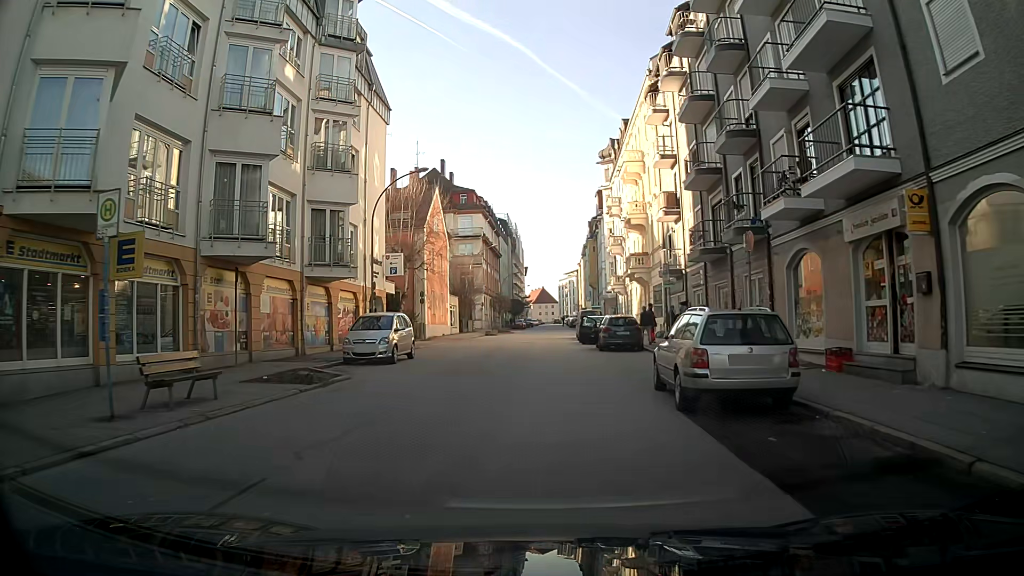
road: tertiary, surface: asphalt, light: Day
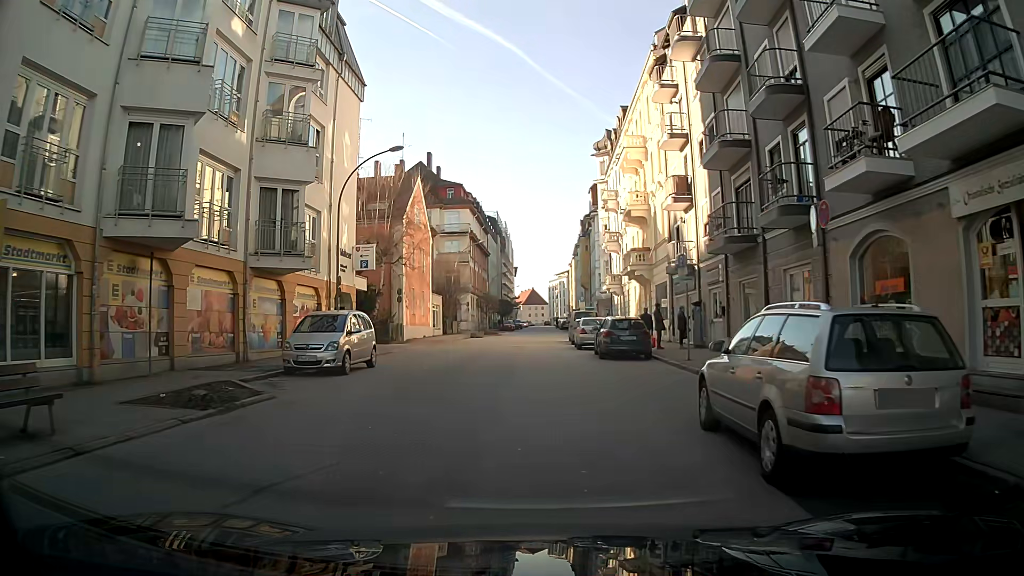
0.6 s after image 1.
(0.0, +4.3) m; +1°
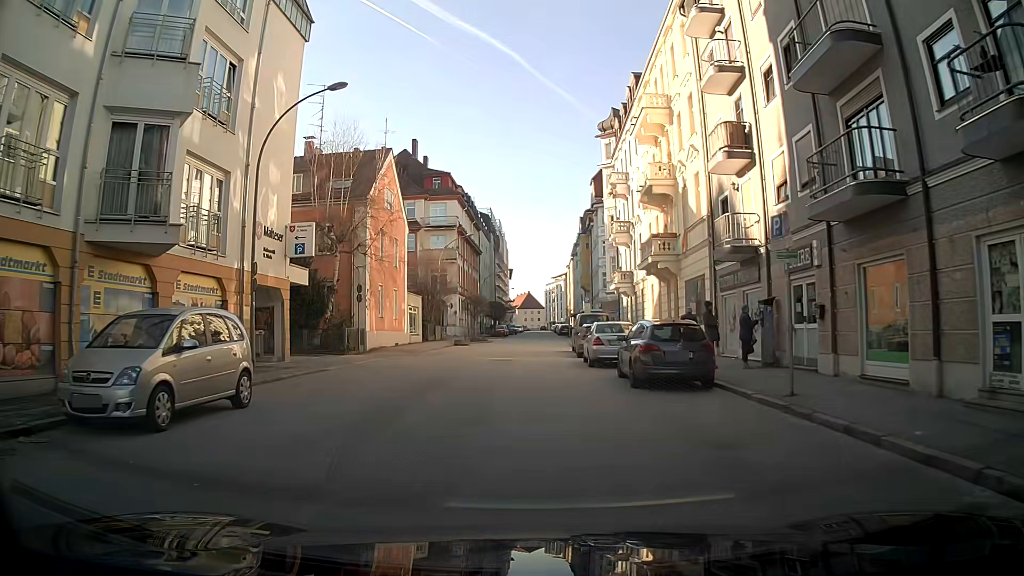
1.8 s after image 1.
(0.0, +8.6) m; 0°
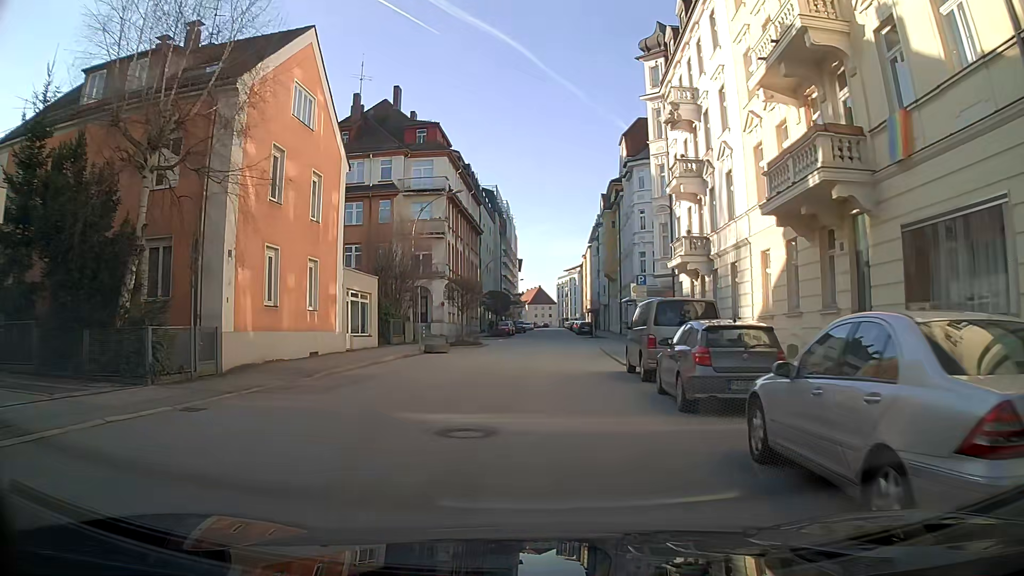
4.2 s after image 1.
(-0.2, +17.7) m; -1°
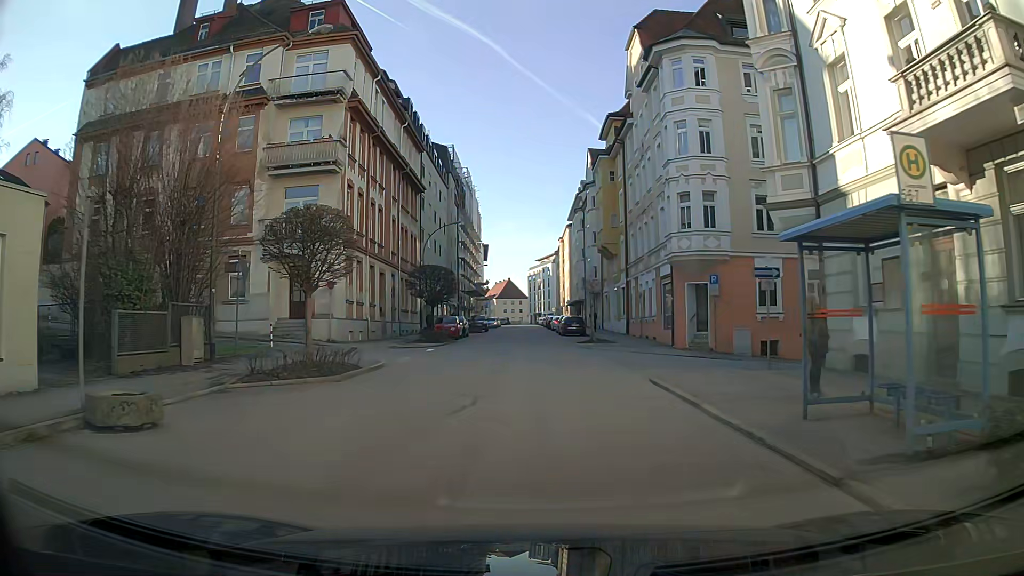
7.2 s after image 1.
(+0.5, +23.0) m; +3°
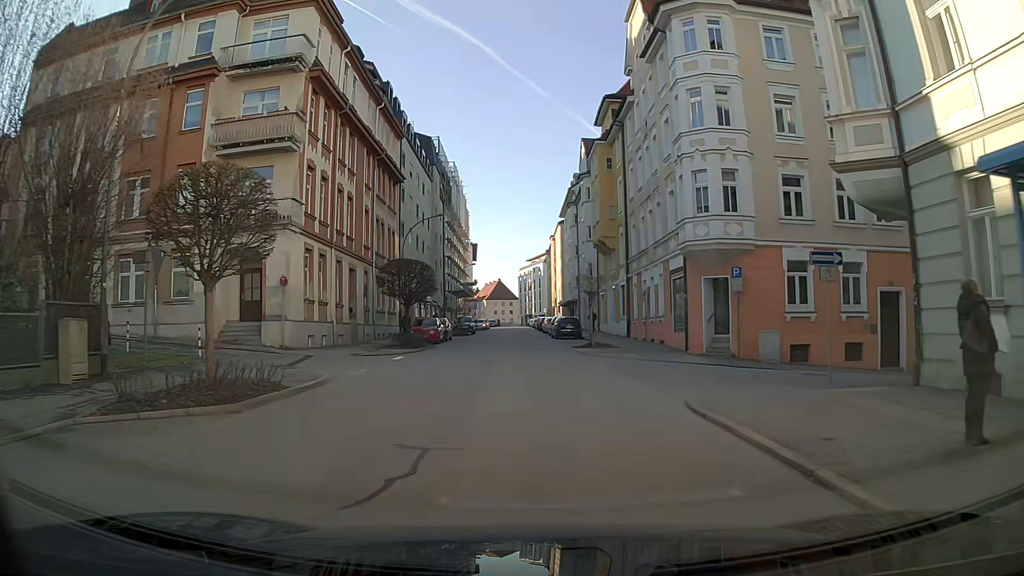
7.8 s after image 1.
(0.0, +4.7) m; 0°
